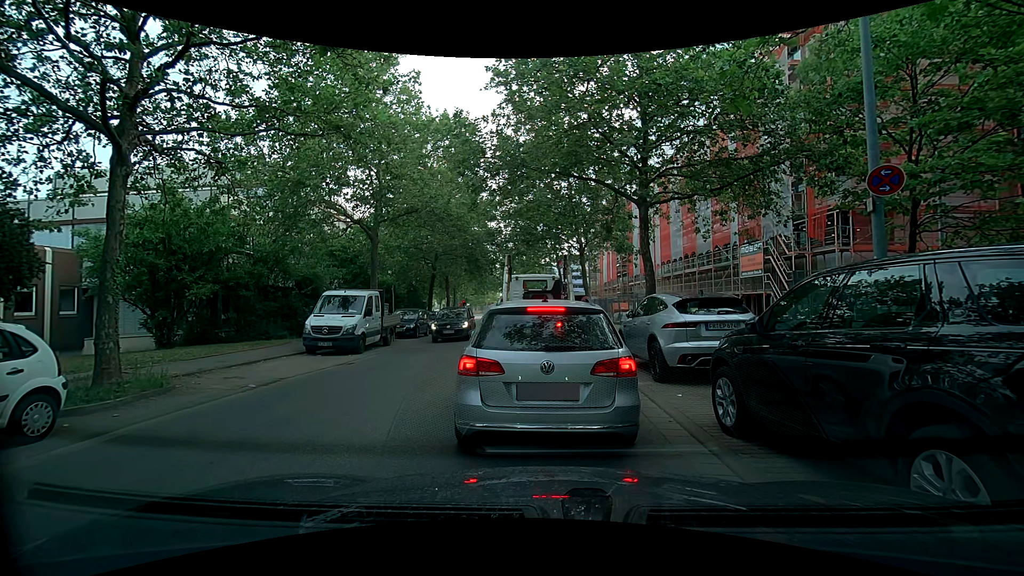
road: tertiary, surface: asphalt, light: Day
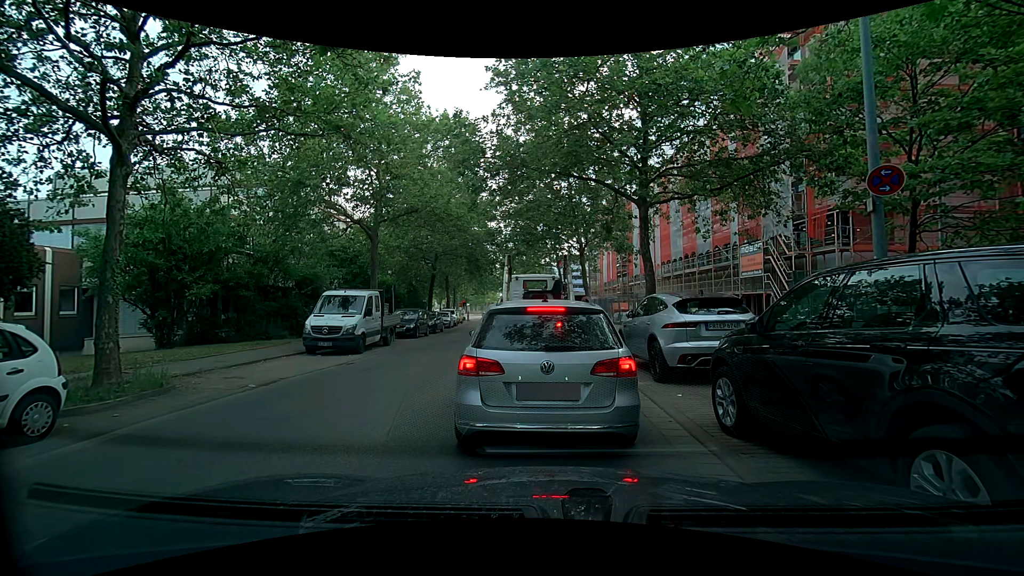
(0.0, 0.0) m; 0°
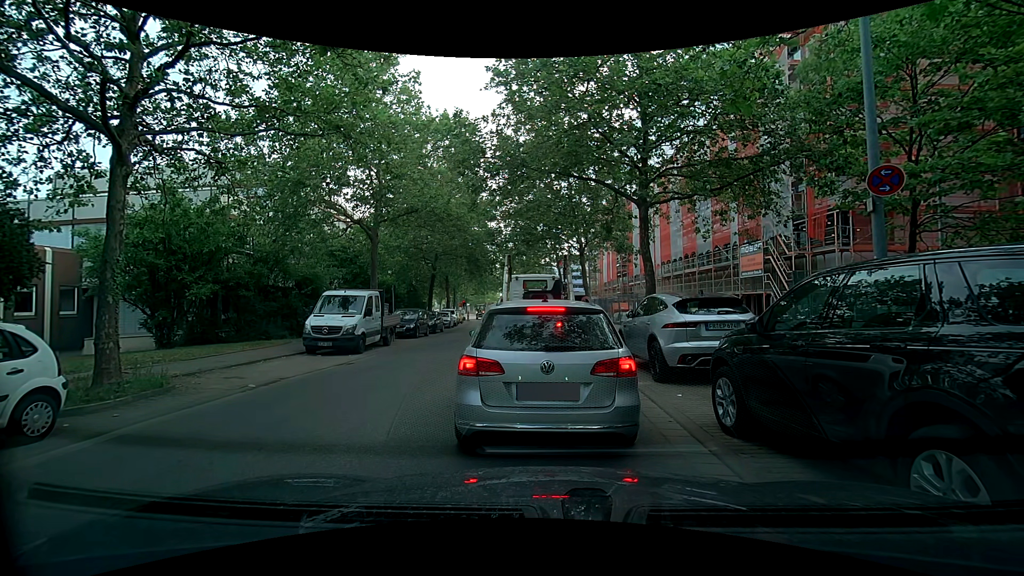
(0.0, 0.0) m; 0°
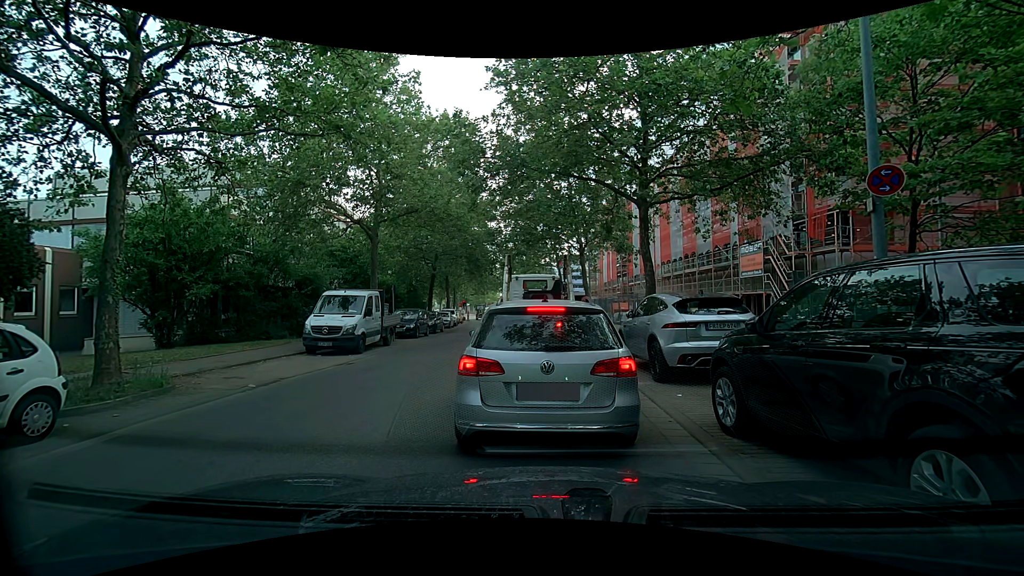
(0.0, 0.0) m; 0°
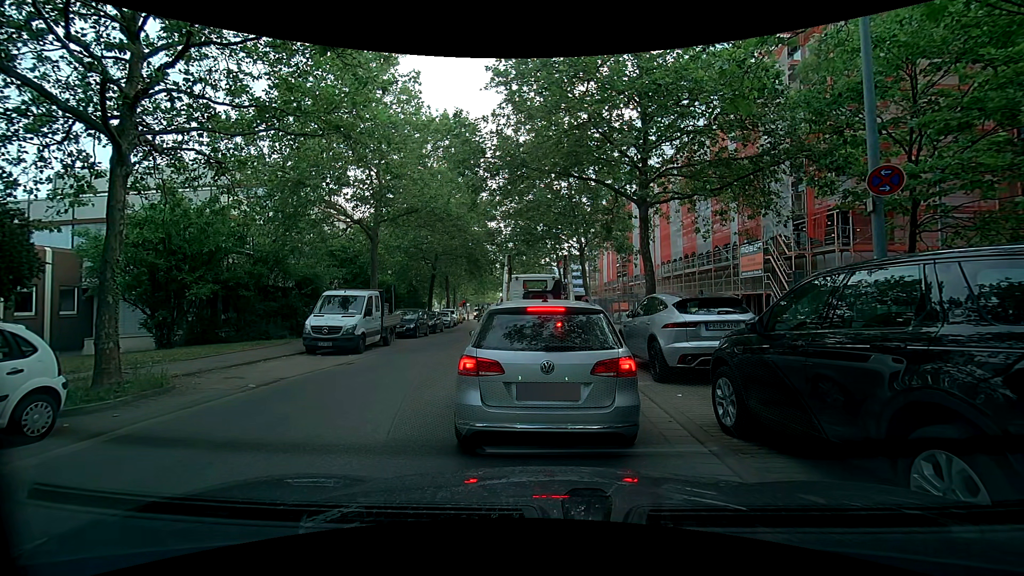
(0.0, 0.0) m; 0°
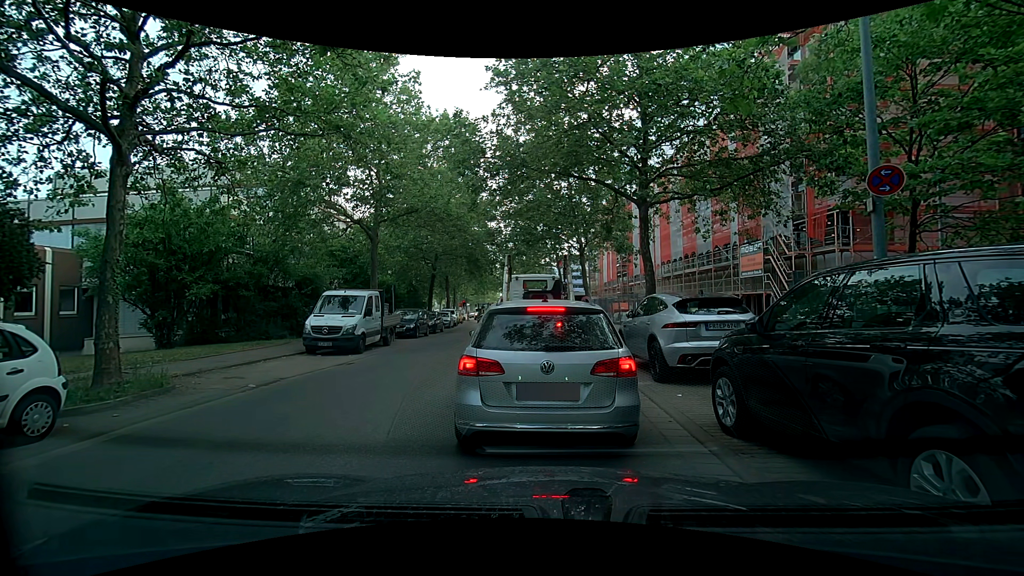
(0.0, 0.0) m; 0°
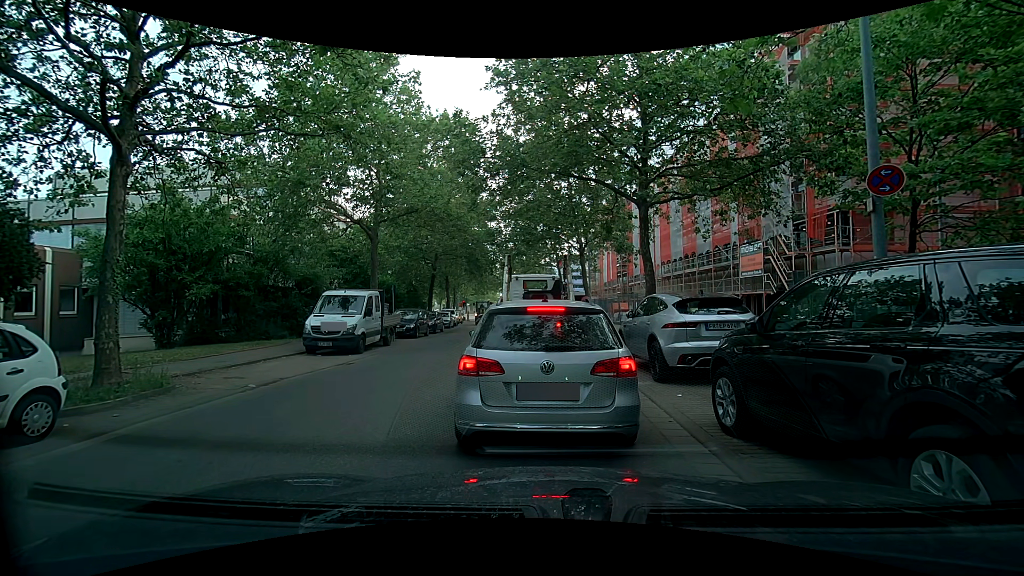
(0.0, 0.0) m; 0°
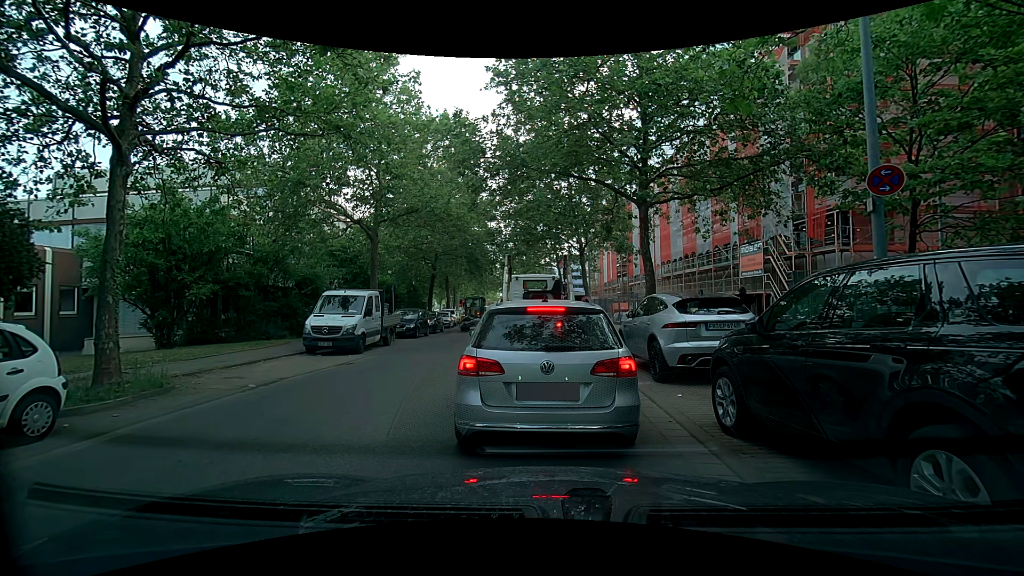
(0.0, 0.0) m; 0°
